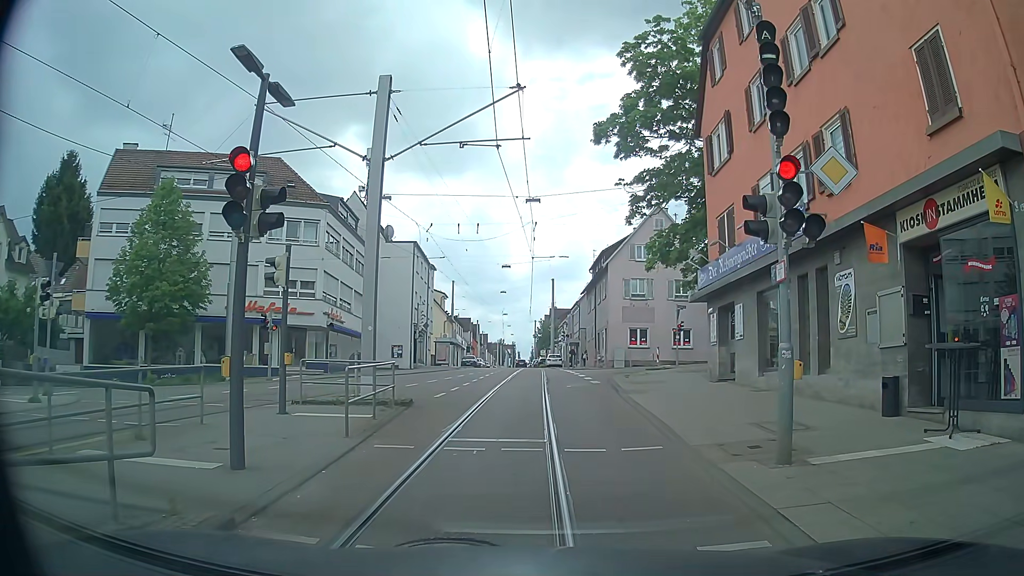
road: tertiary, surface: asphalt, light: Day
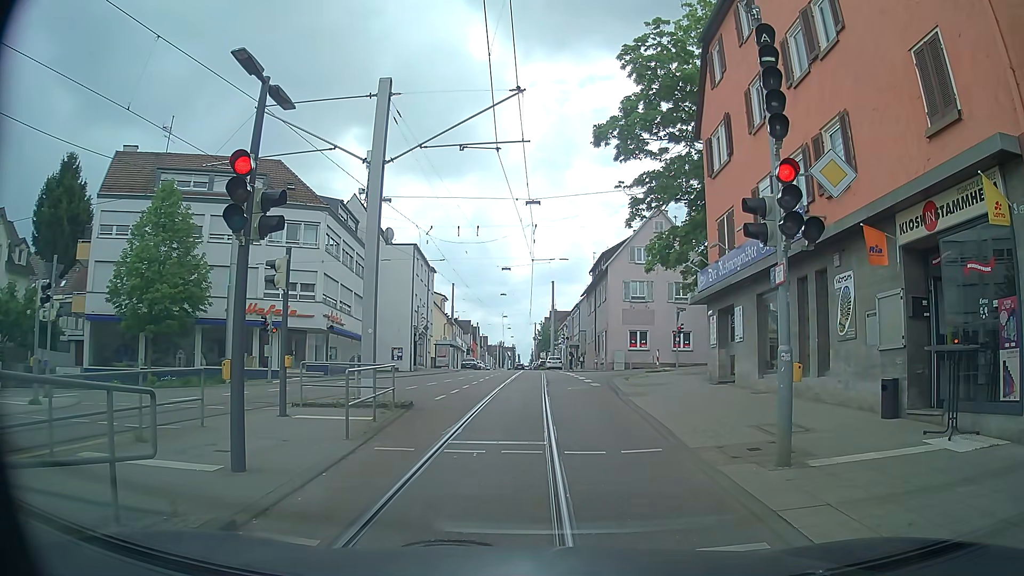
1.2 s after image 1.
(0.0, +0.1) m; 0°
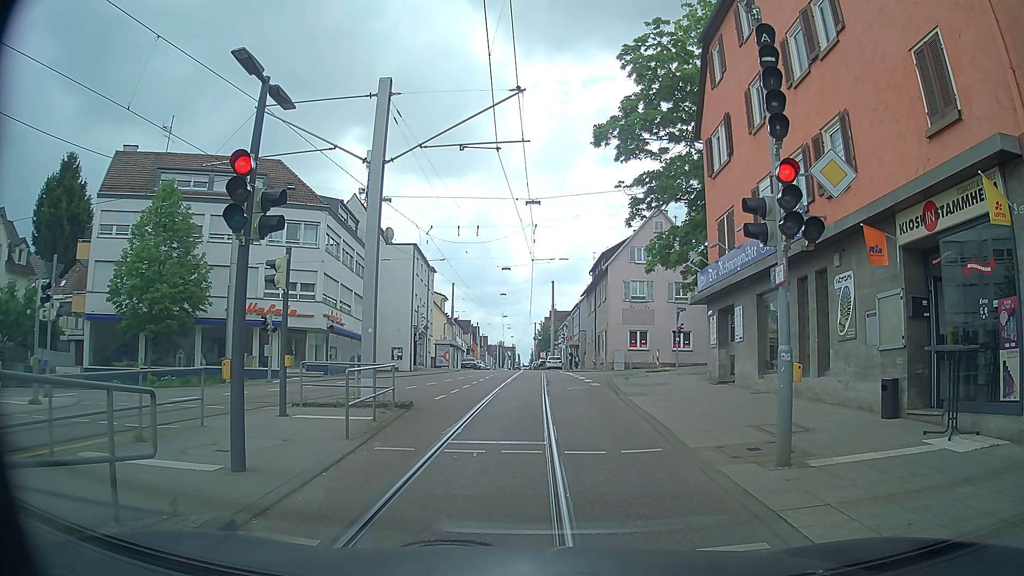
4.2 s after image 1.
(0.0, 0.0) m; 0°
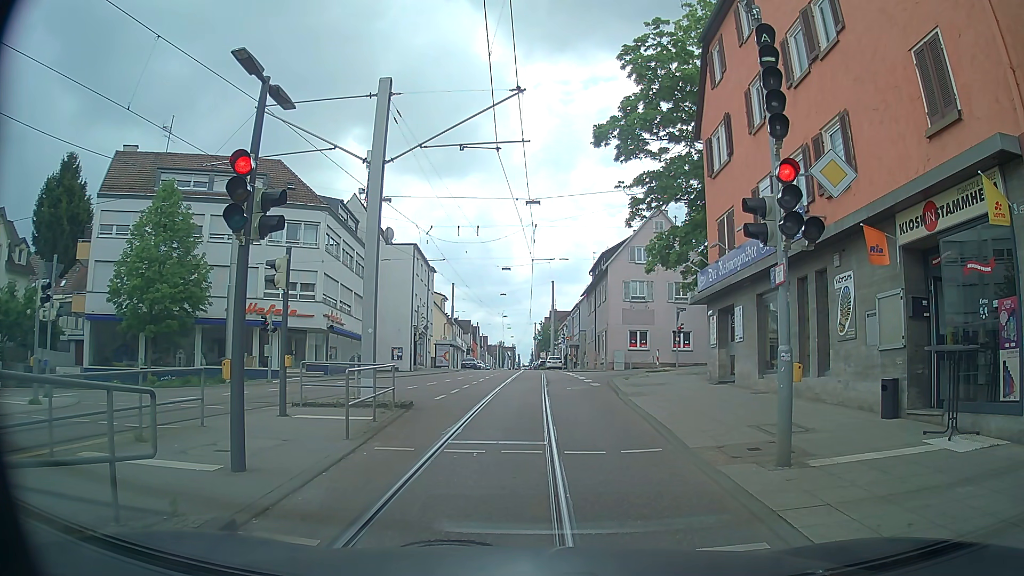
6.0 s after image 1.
(0.0, 0.0) m; 0°
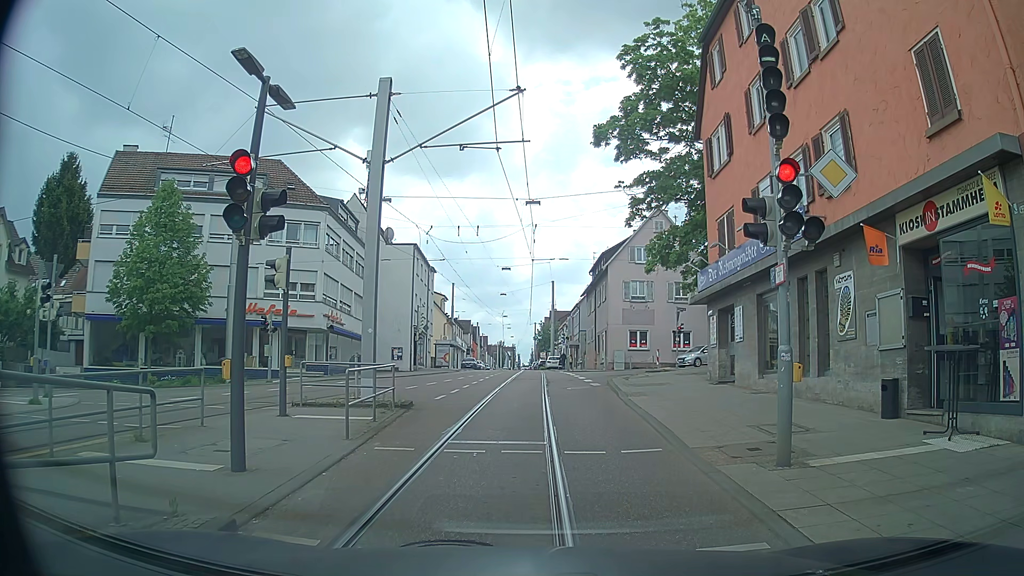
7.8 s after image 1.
(0.0, 0.0) m; 0°
